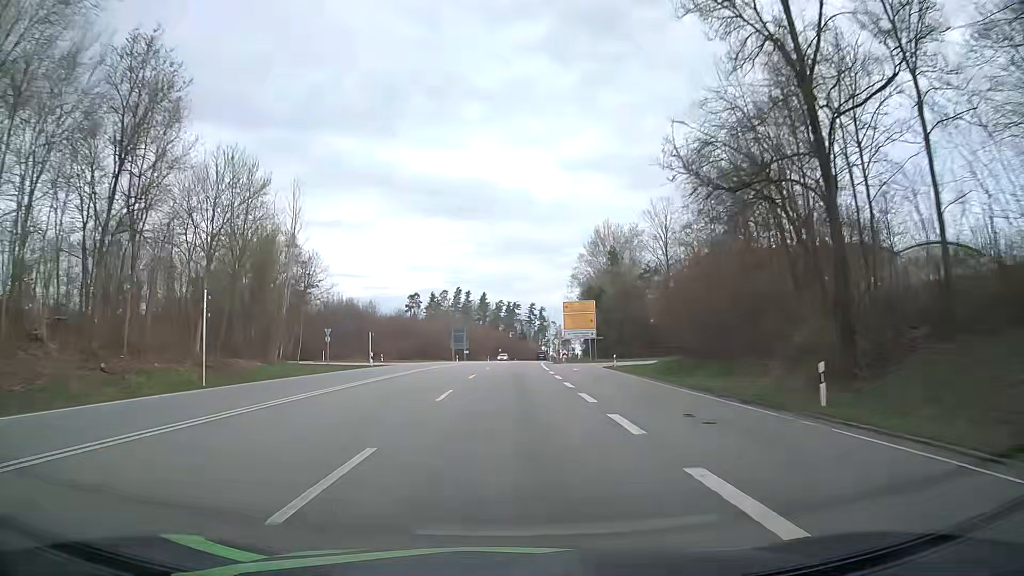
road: primary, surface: asphalt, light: Day
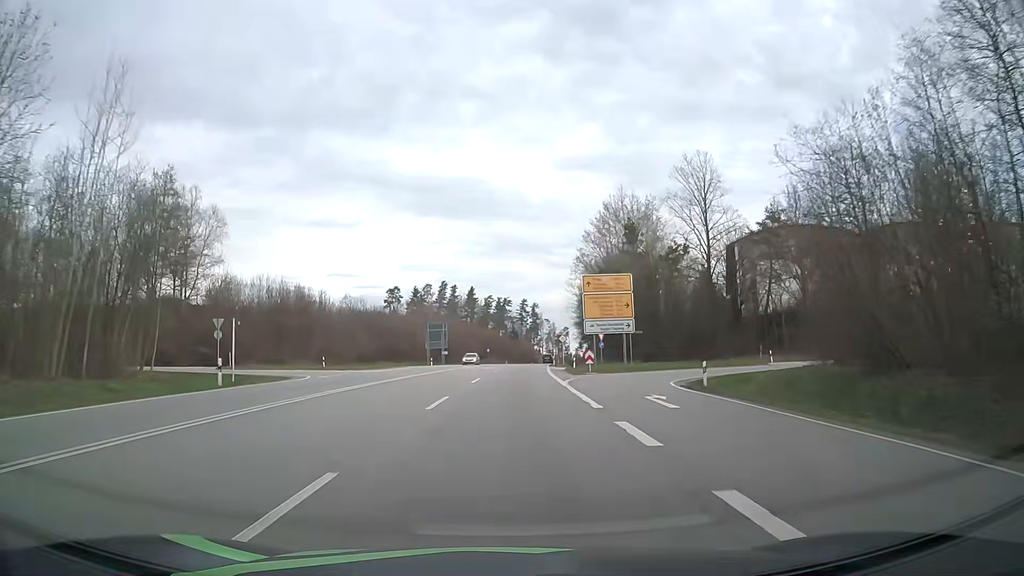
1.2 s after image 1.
(+0.4, +25.8) m; +1°
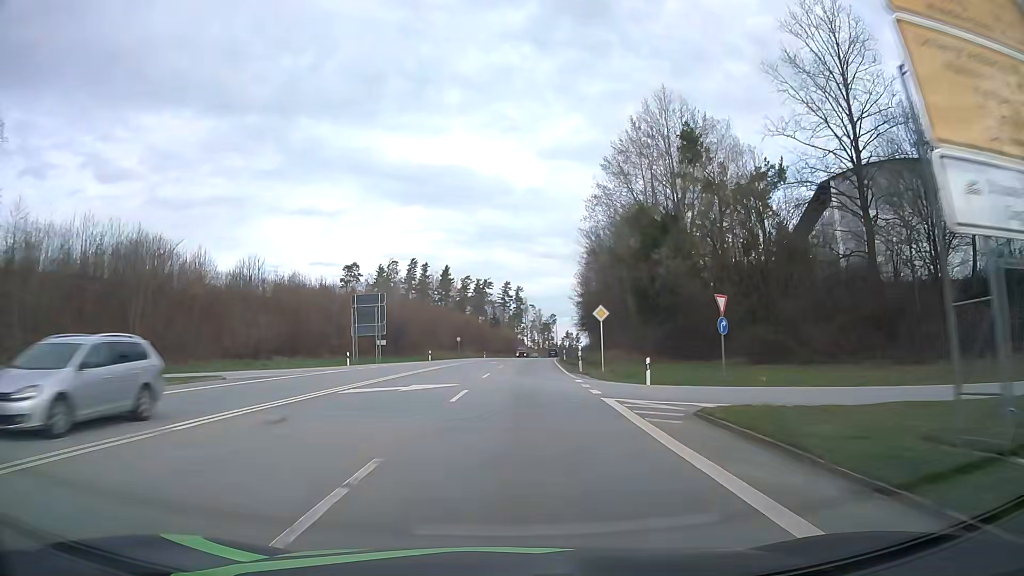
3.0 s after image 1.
(+0.4, +39.0) m; +1°
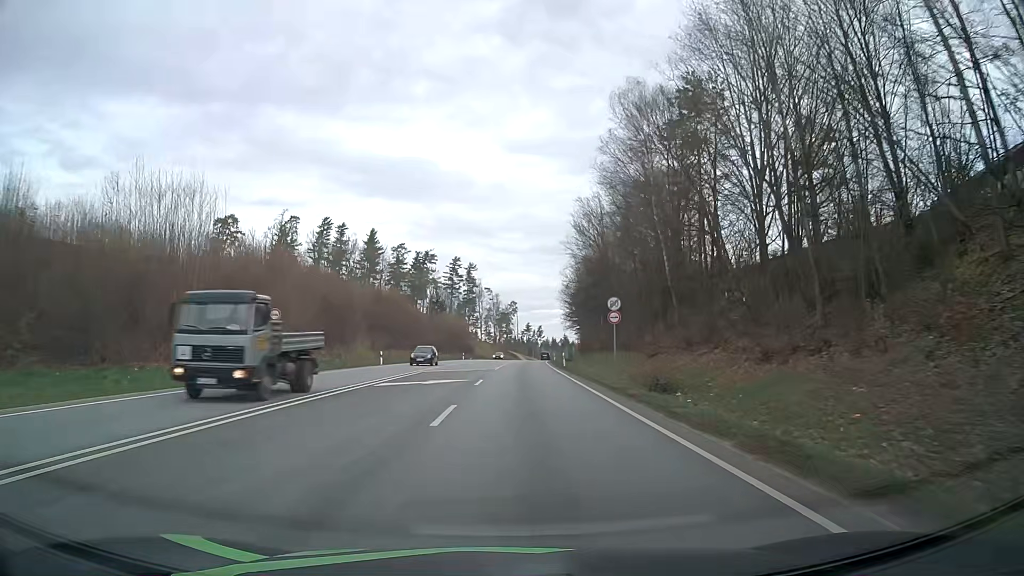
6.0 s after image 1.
(+2.0, +64.8) m; +4°
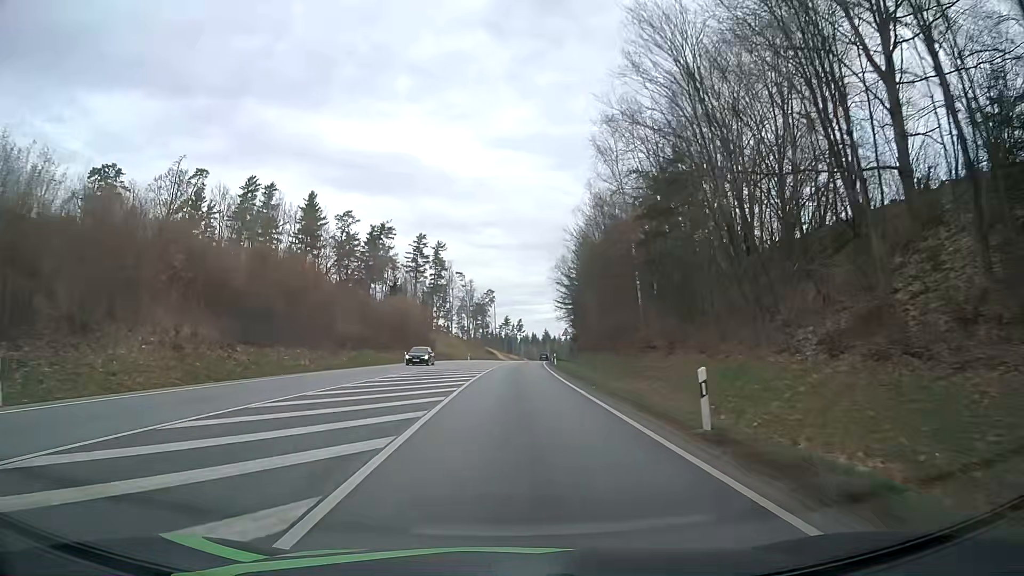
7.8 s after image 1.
(+0.6, +39.1) m; +2°
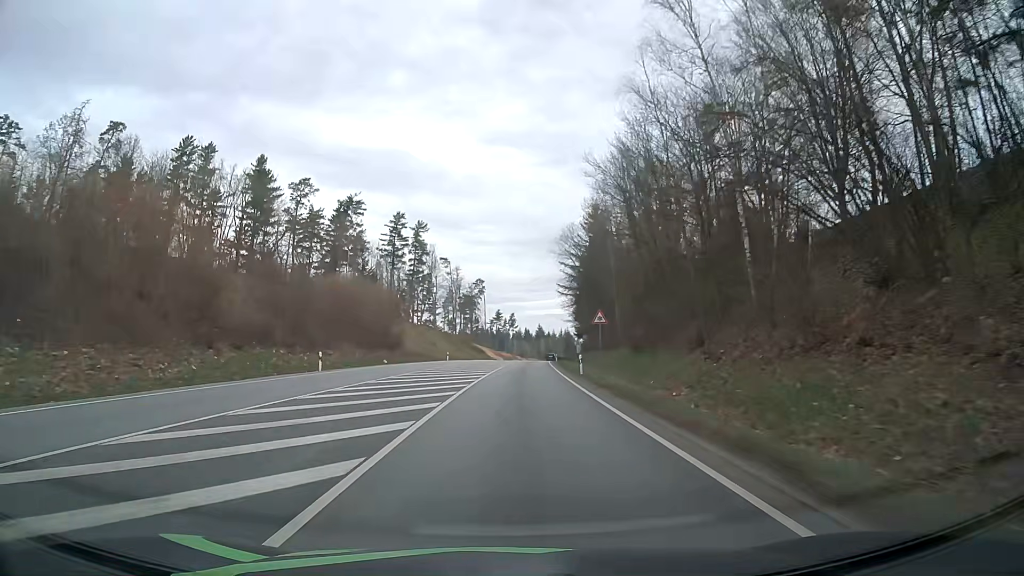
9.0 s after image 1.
(+0.2, +26.2) m; +1°
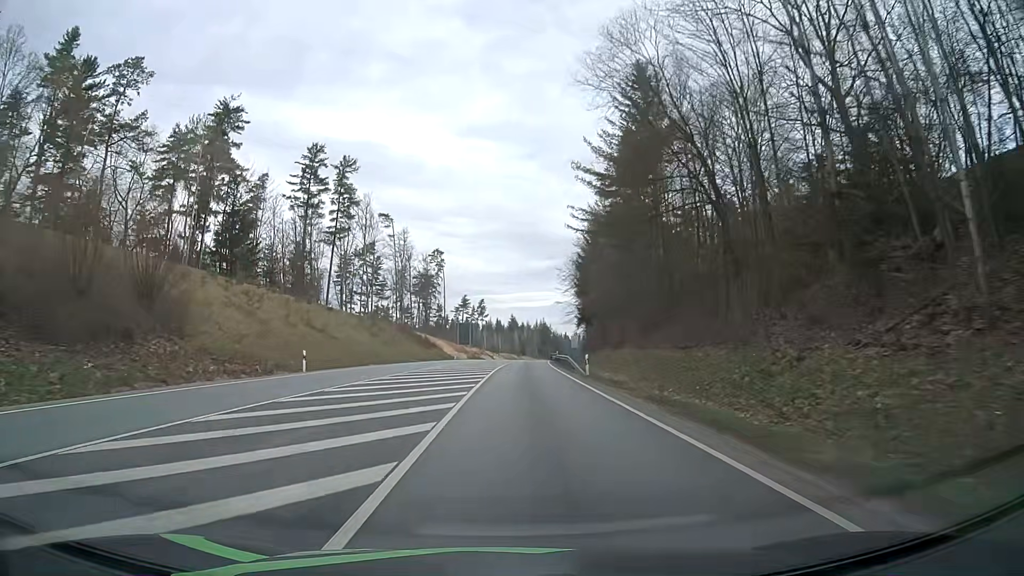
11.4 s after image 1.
(+0.8, +52.6) m; +2°
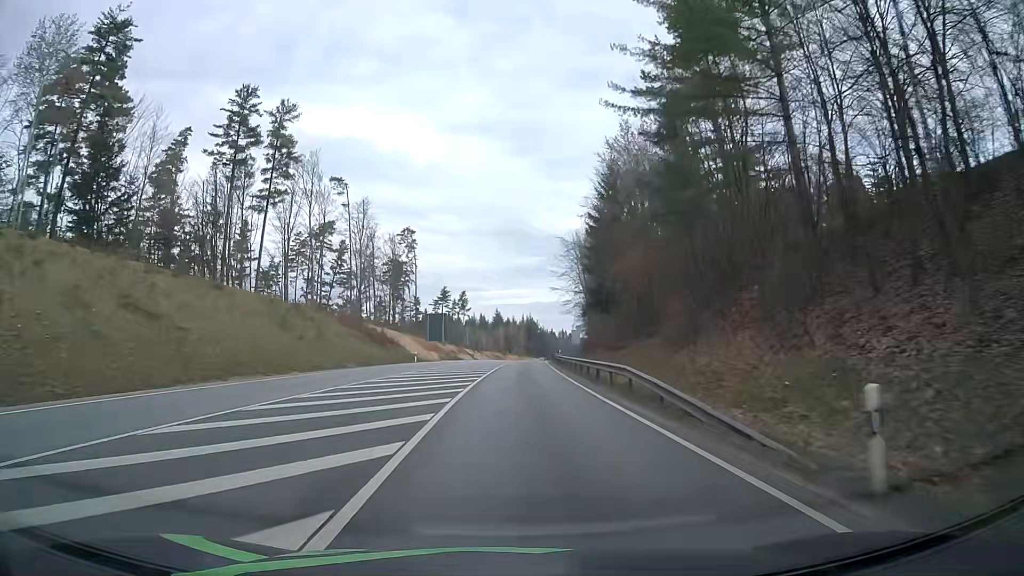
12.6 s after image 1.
(+0.4, +26.6) m; +1°
(0, +10) (0, +20) (0, +30) (+1, +40) (+1, +50) (+1, +60) (+2, +70) (+2, +80) (+3, +90) (+4, +100) m
